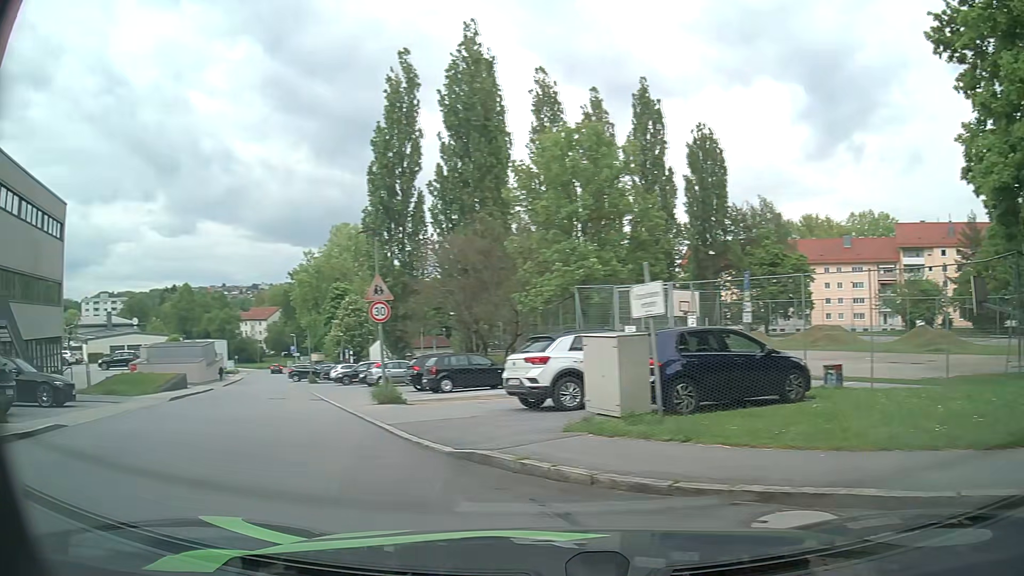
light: Day
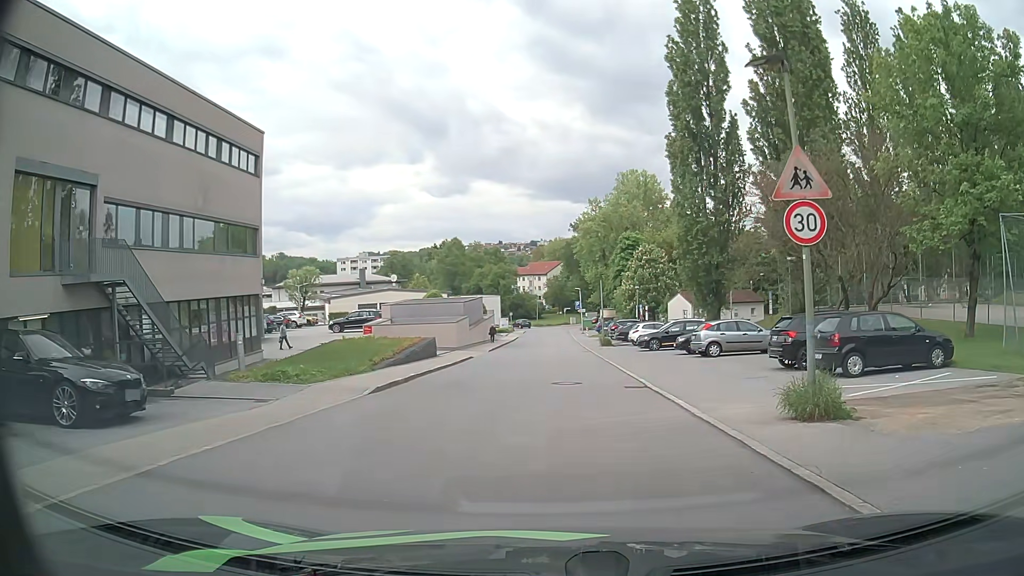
(-4.1, +9.8) m; -27°
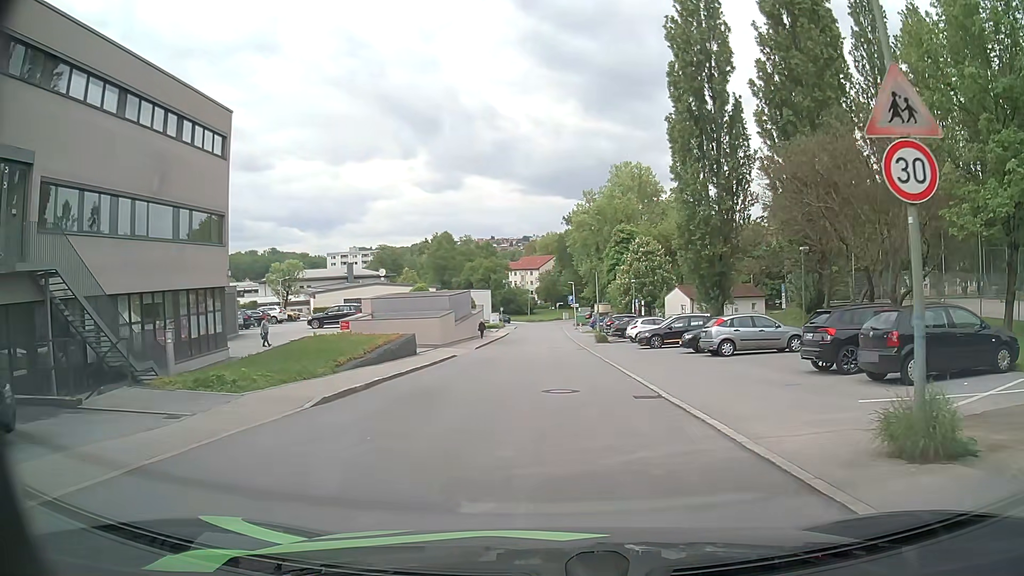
(0.0, +3.2) m; 0°
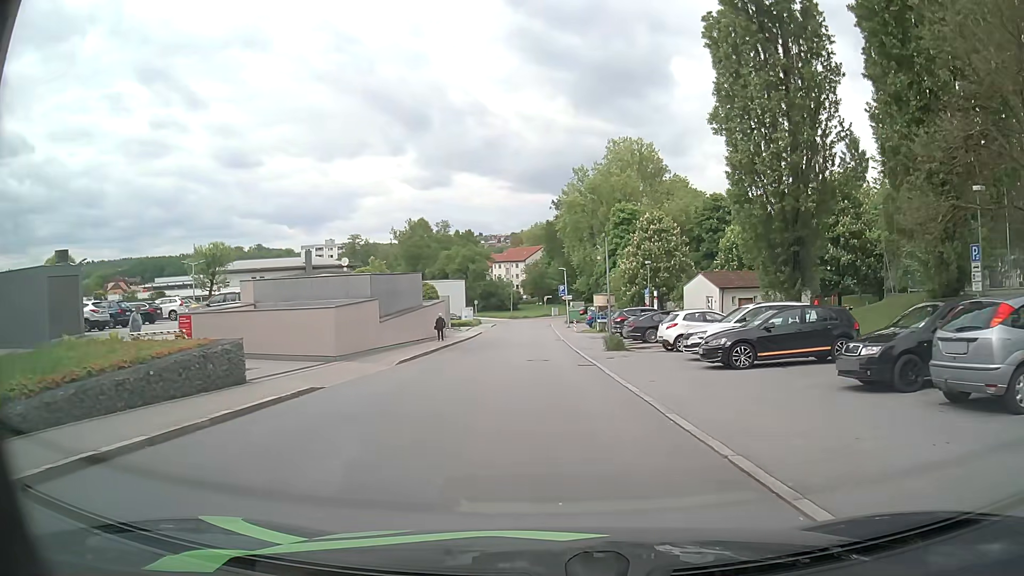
(+0.6, +16.6) m; +2°
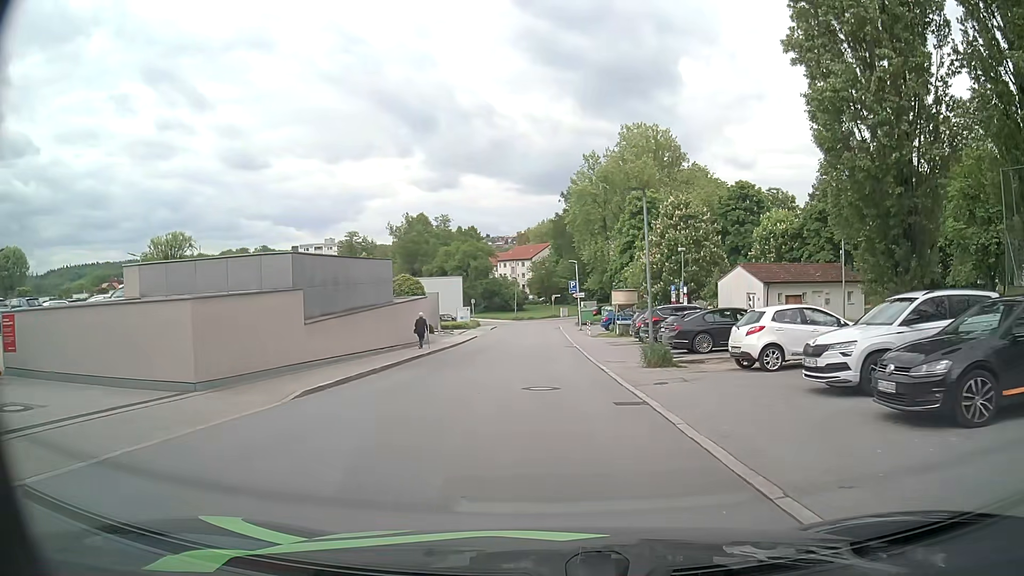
(0.0, +9.3) m; 0°
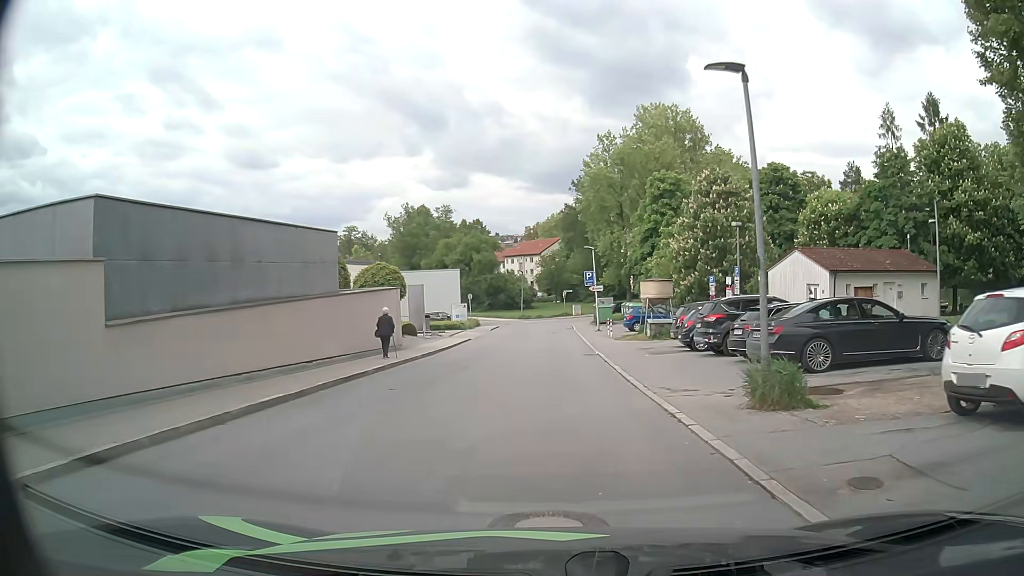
(-0.1, +9.2) m; -1°
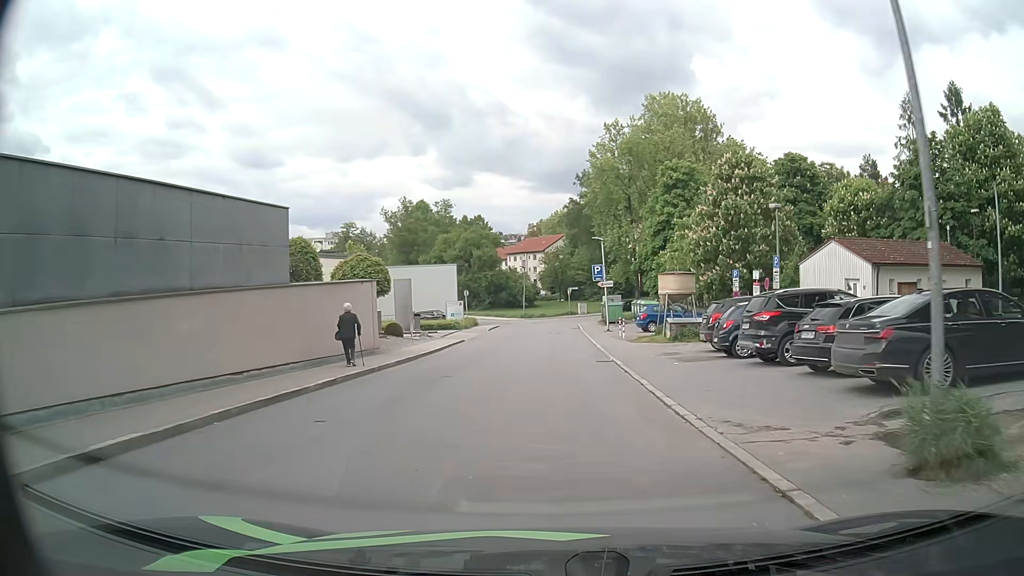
(-0.1, +4.5) m; -1°
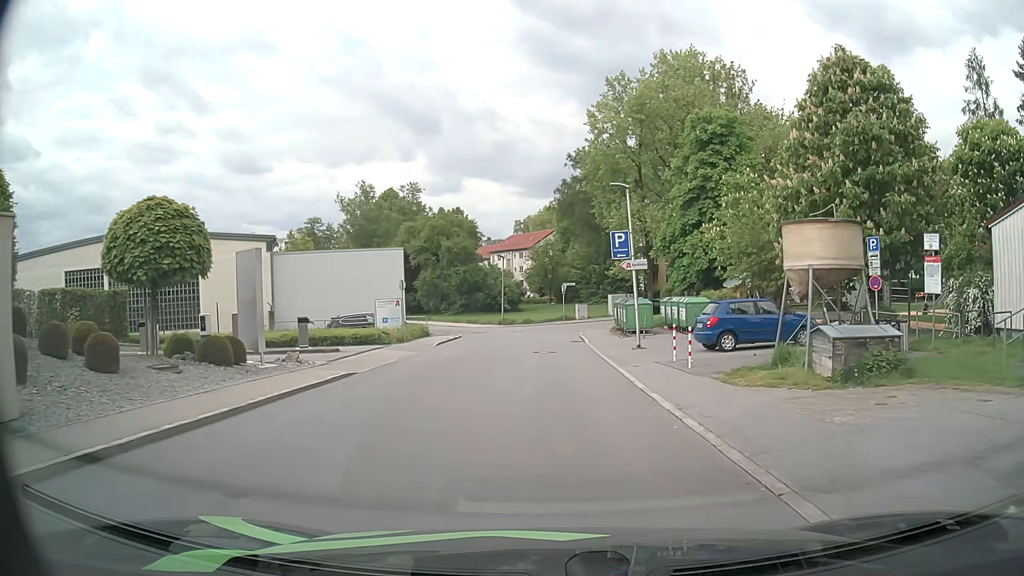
(+0.1, +17.2) m; +1°
